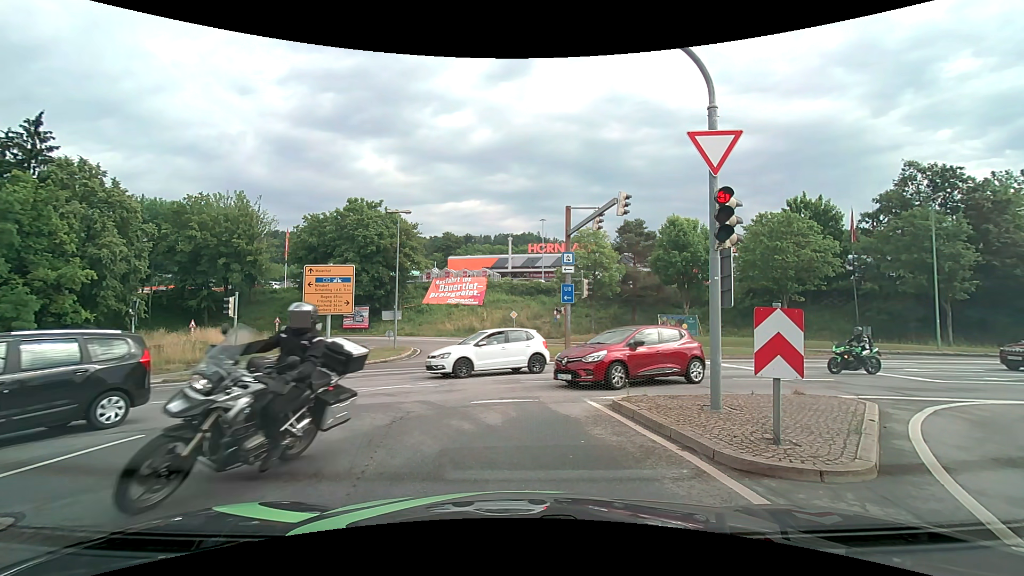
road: primary_link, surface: asphalt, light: Day
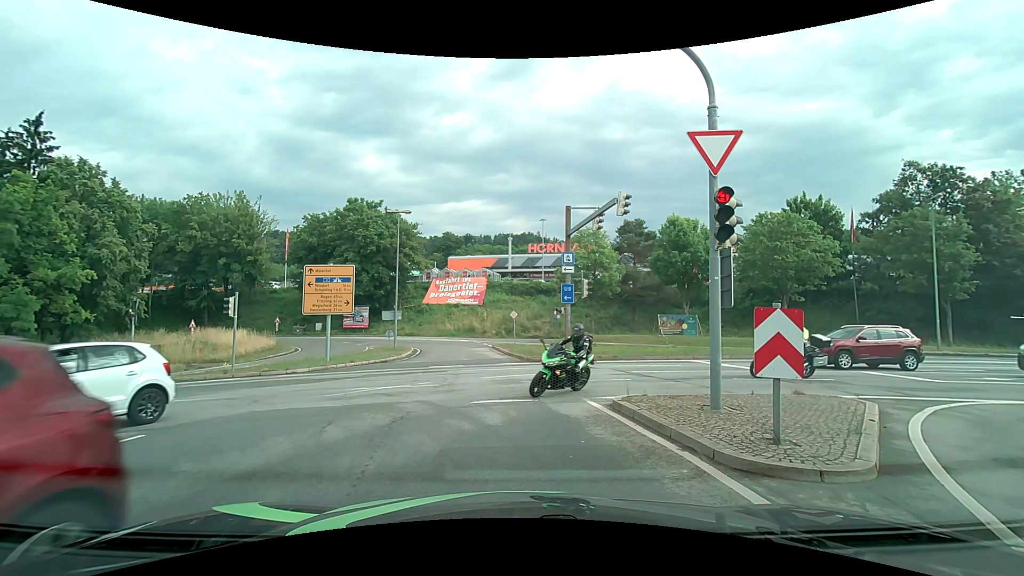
(0.0, 0.0) m; 0°
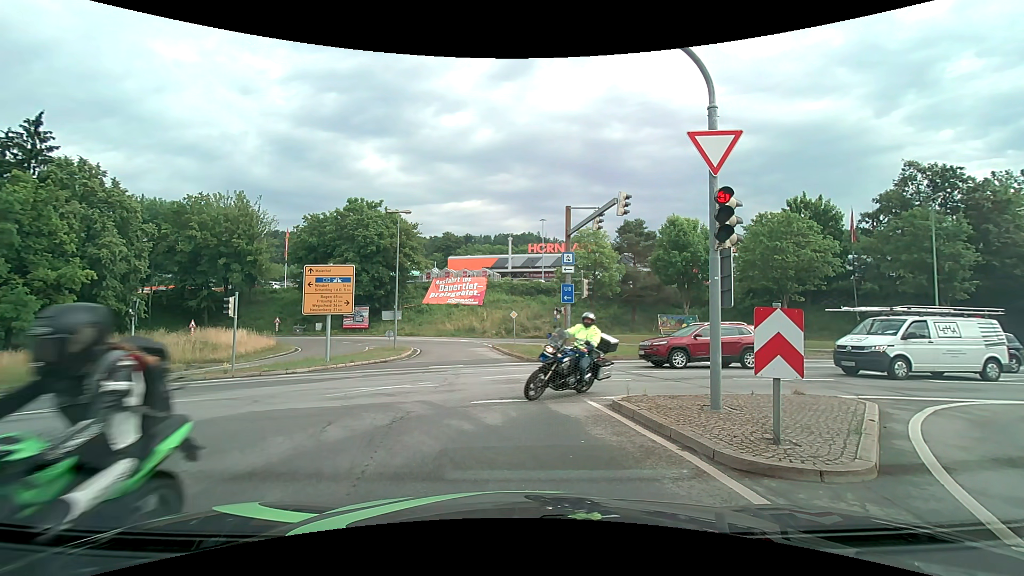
(0.0, 0.0) m; 0°
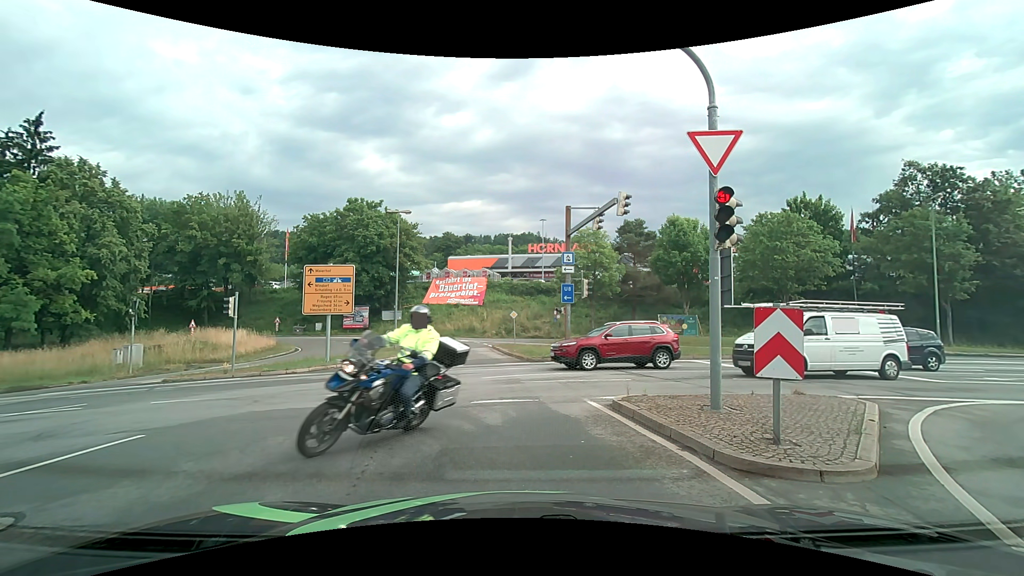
(0.0, 0.0) m; 0°
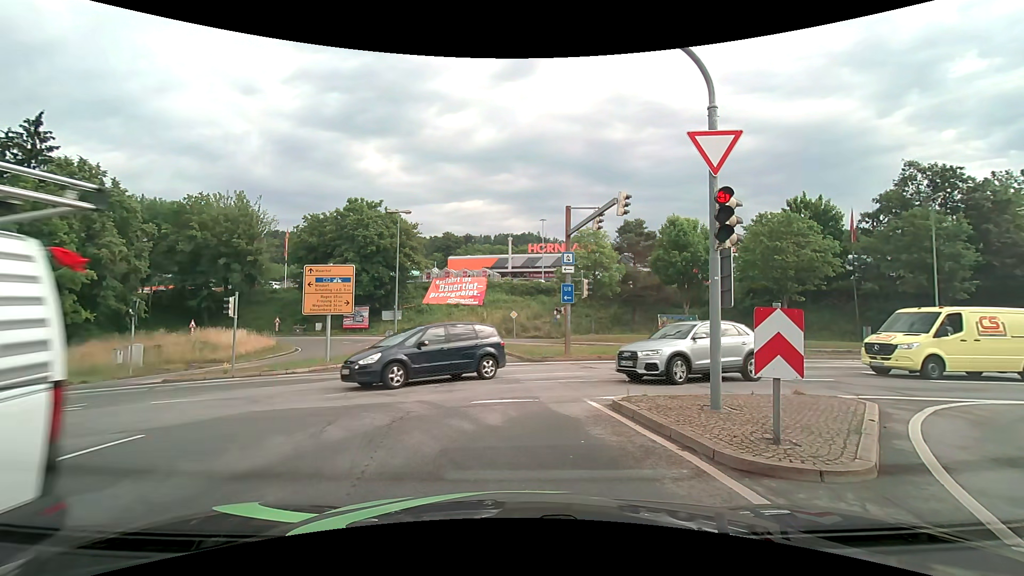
(0.0, 0.0) m; 0°
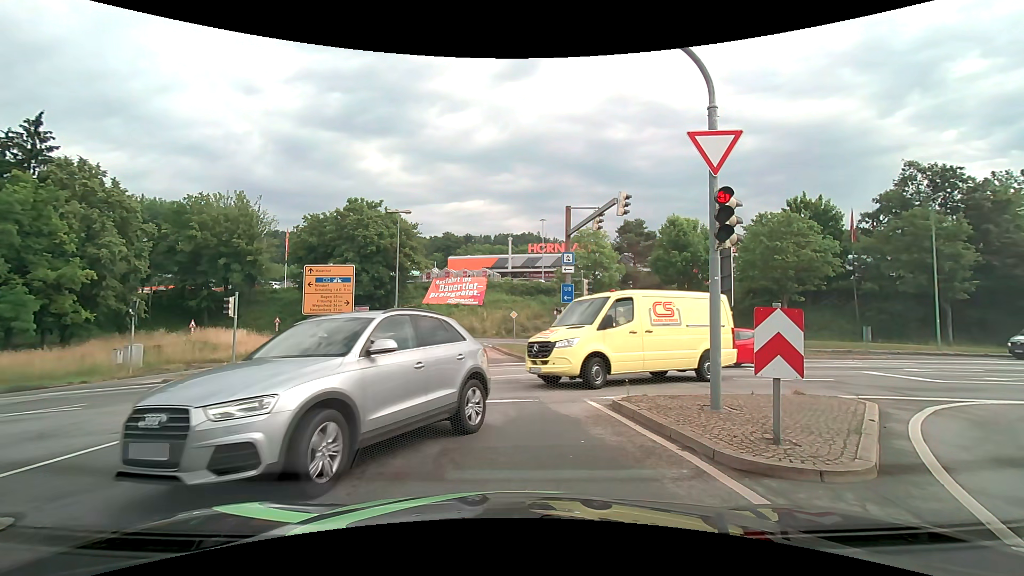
(0.0, 0.0) m; 0°
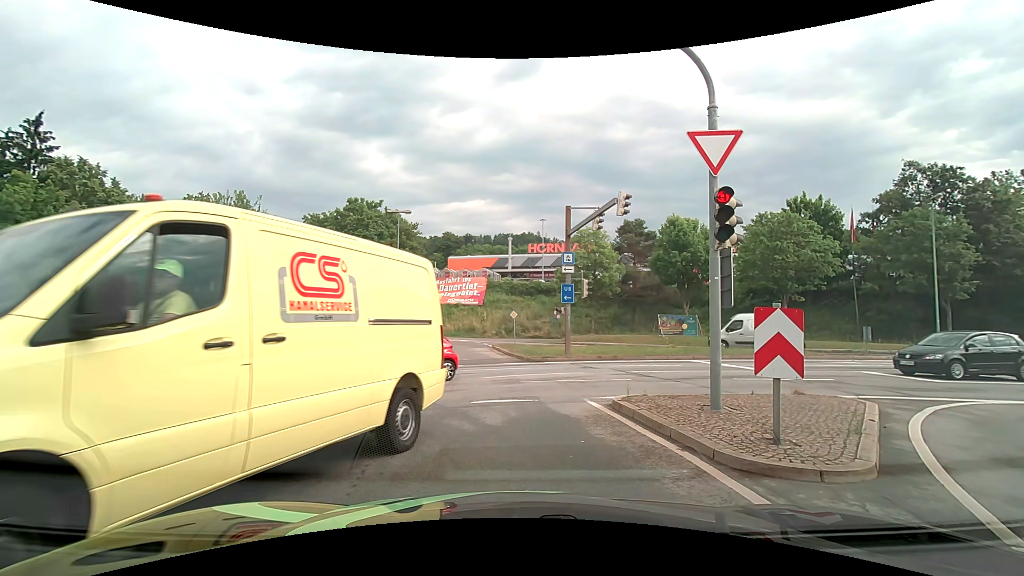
(0.0, 0.0) m; 0°
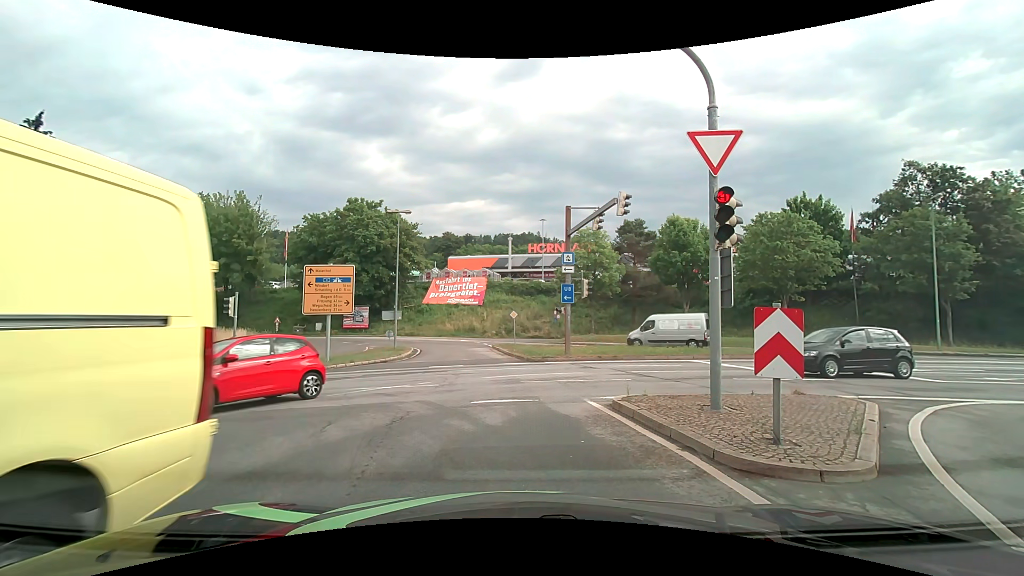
(0.0, 0.0) m; 0°
(-2, +10) (-10, +16) (-20, +18) (-30, +18) (-40, +18) (-50, +17) (-60, +17) (-70, +16) (-80, +16) (-90, +16) m
